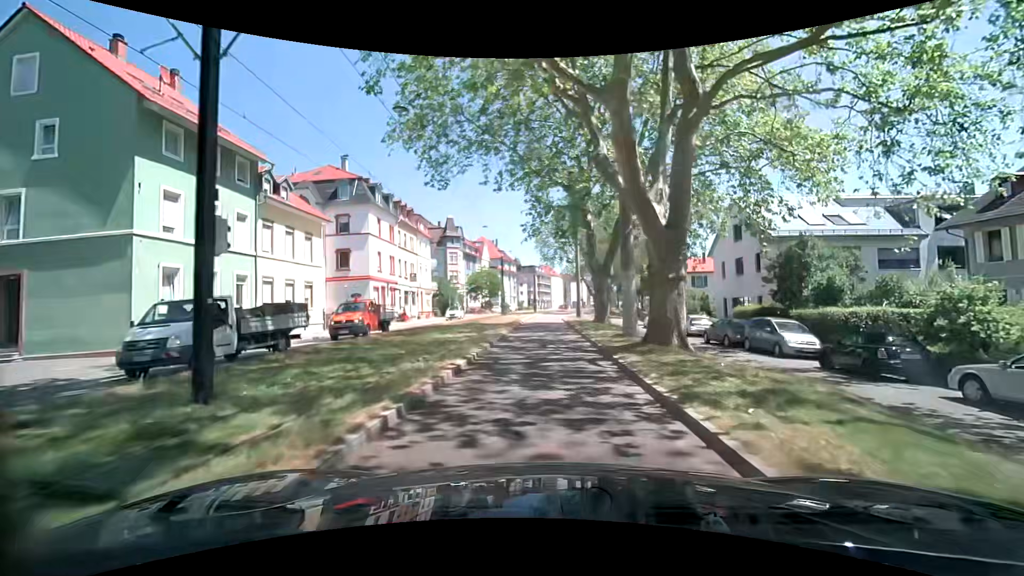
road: secondary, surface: asphalt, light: Day
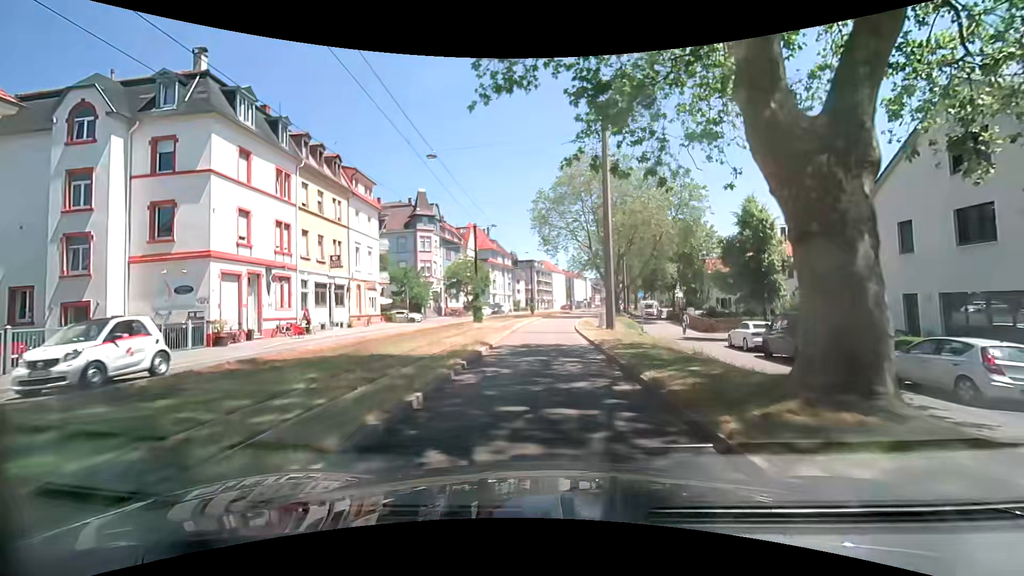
(-0.4, +22.5) m; -1°
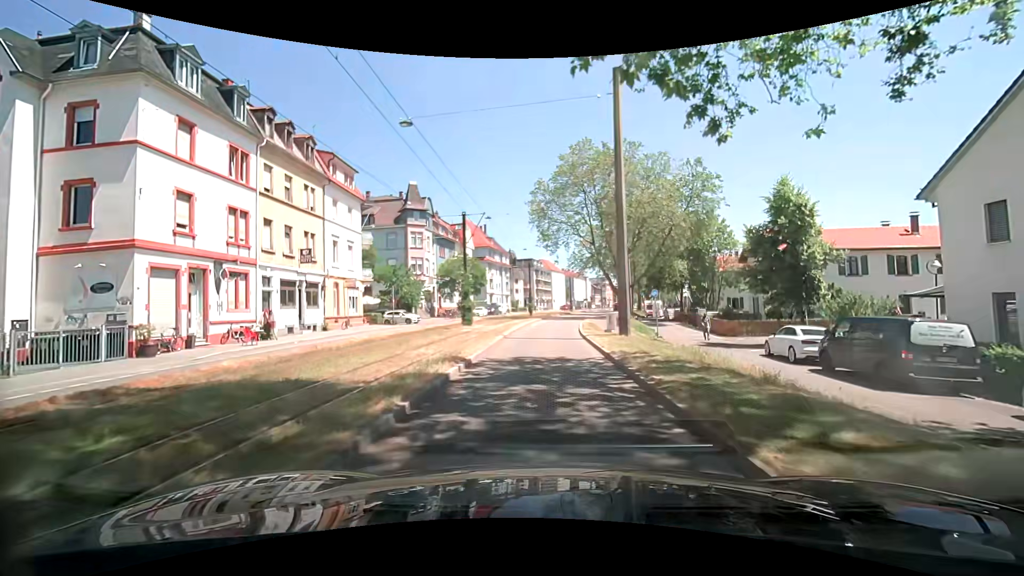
(0.0, +4.5) m; 0°
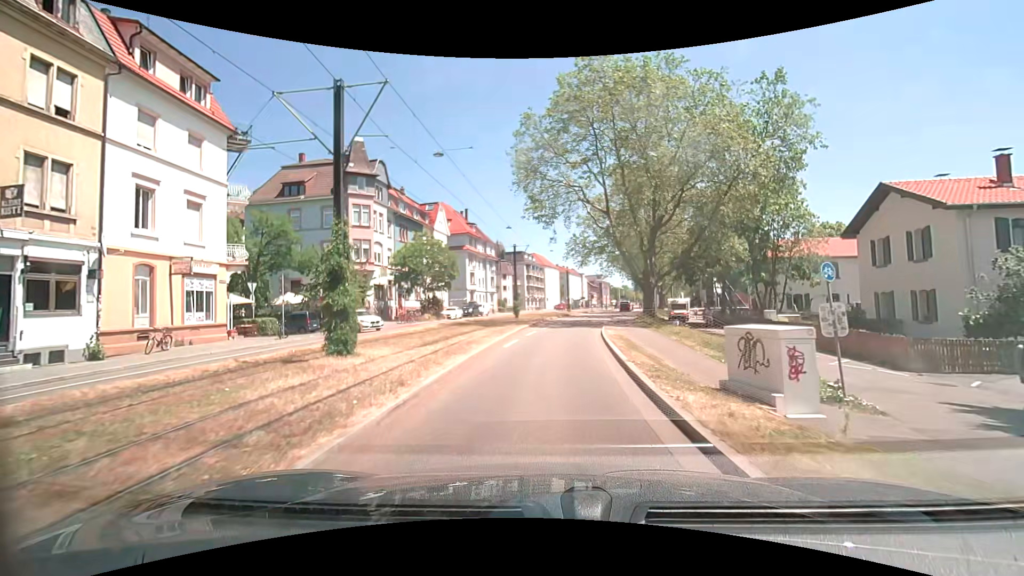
(+0.2, +18.1) m; +1°
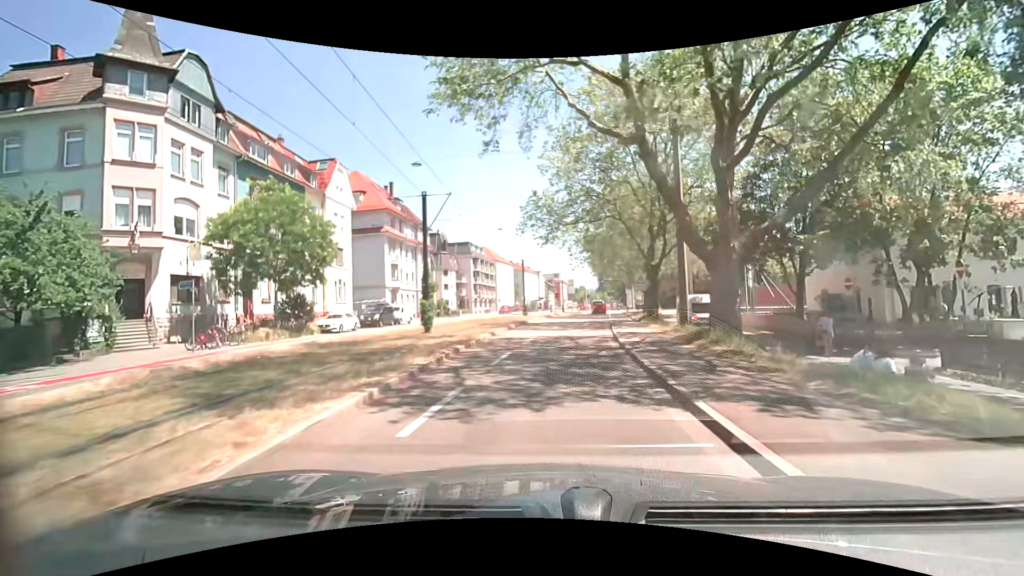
(+0.9, +22.6) m; +5°
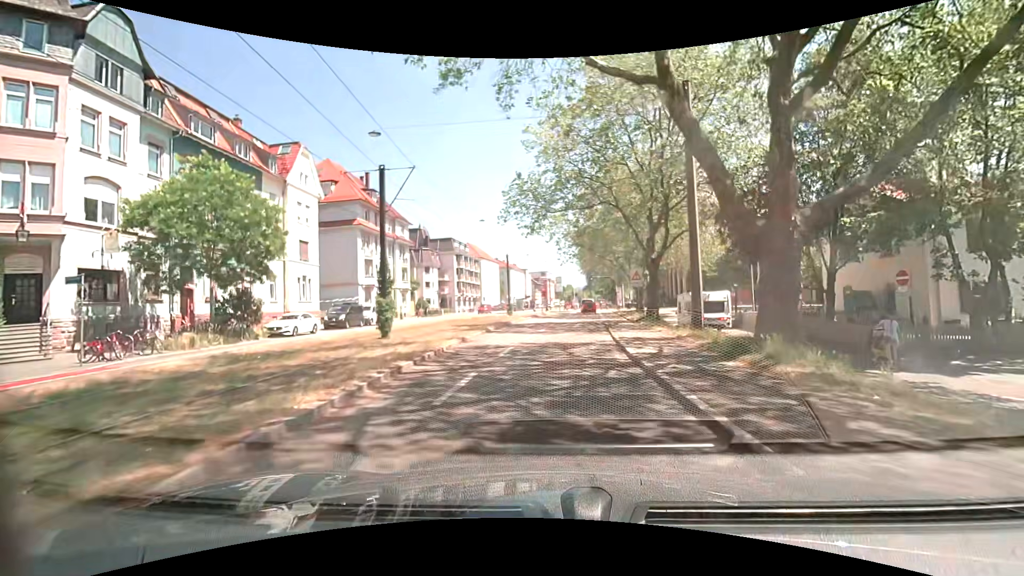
(+0.1, +4.5) m; +1°
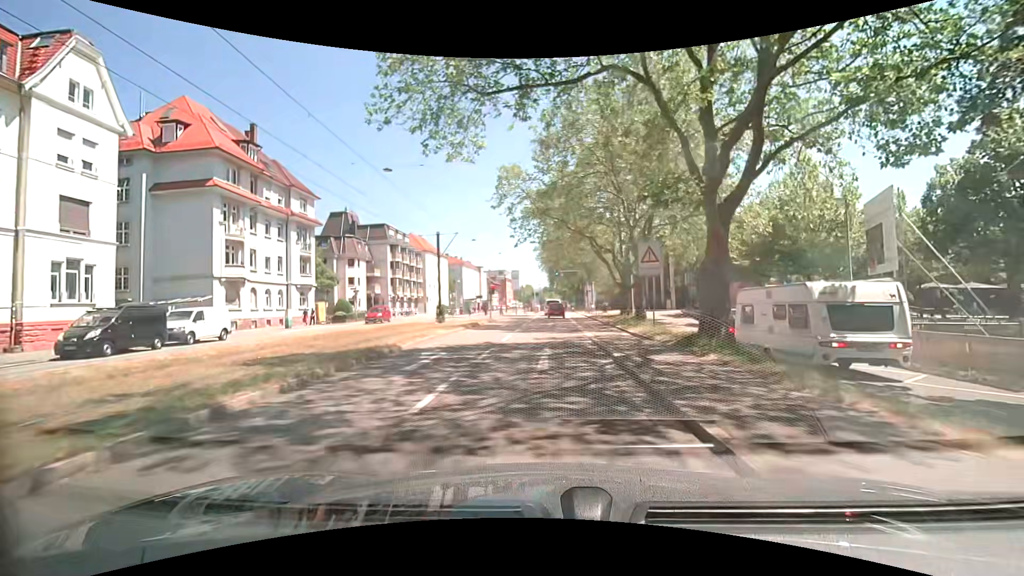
(+0.8, +18.0) m; +5°
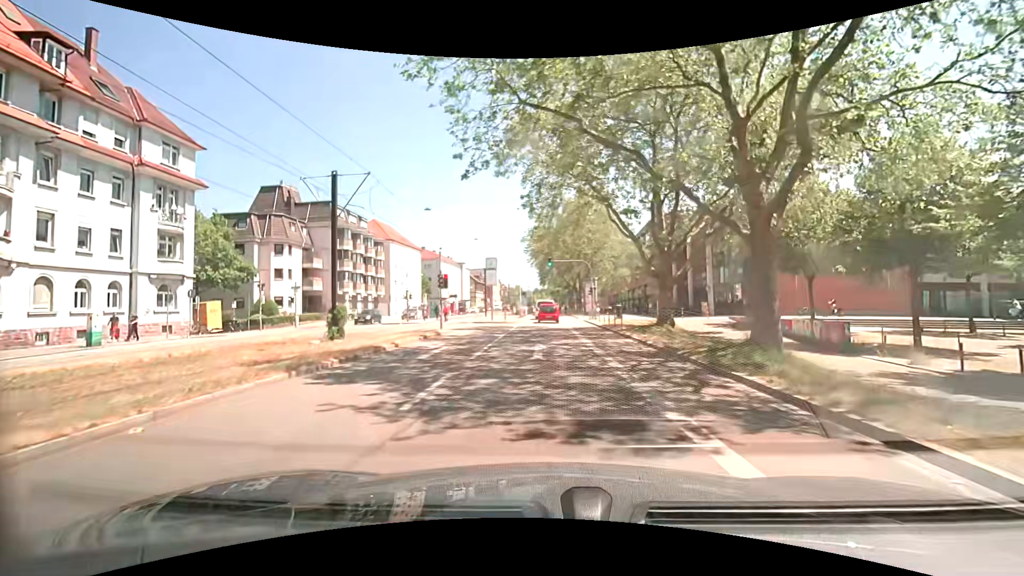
(+0.2, +17.8) m; 0°
(0, +10) (0, +20) (0, +30) (+1, +40) (+1, +50) (+1, +60) (+1, +70) (+1, +80) (+1, +90) (+2, +100) m
